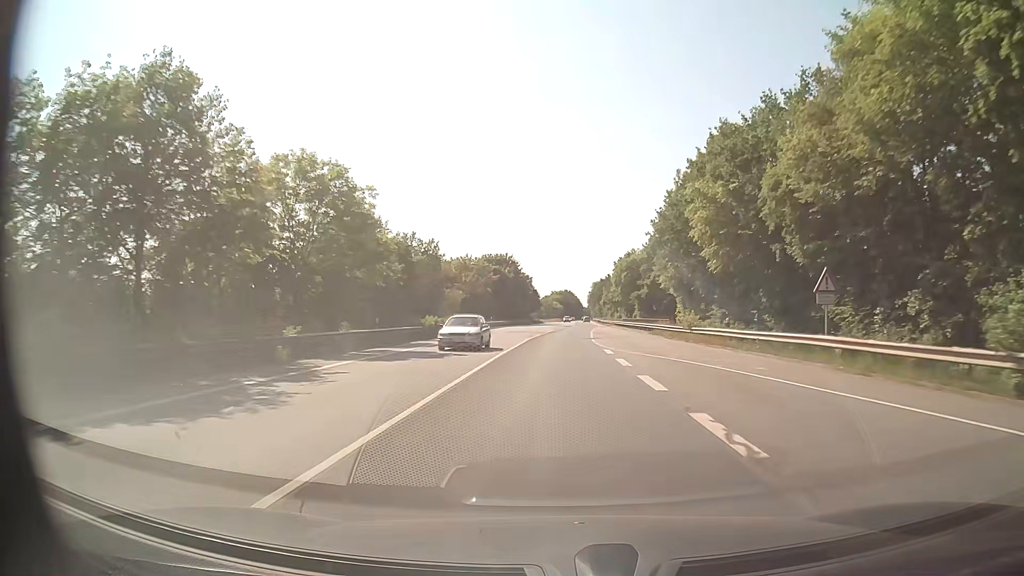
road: secondary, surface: asphalt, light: Day
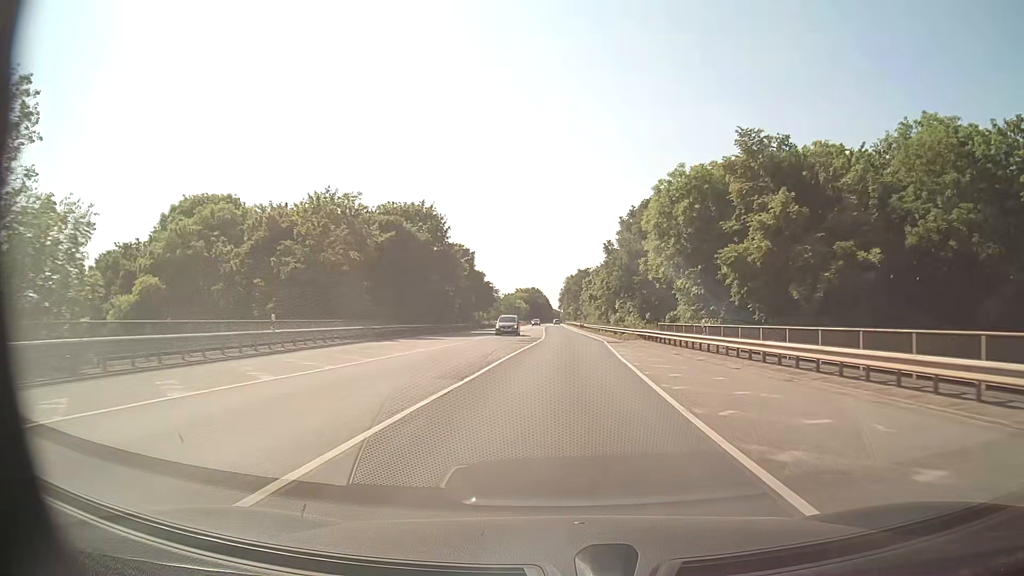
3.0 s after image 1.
(+0.9, +57.5) m; +2°
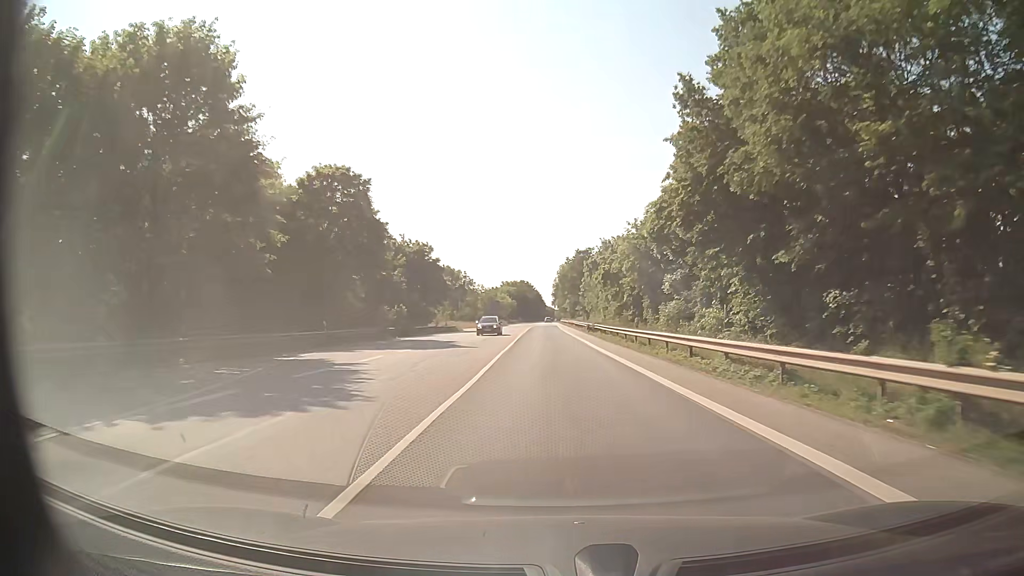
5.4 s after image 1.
(+0.7, +46.0) m; +1°
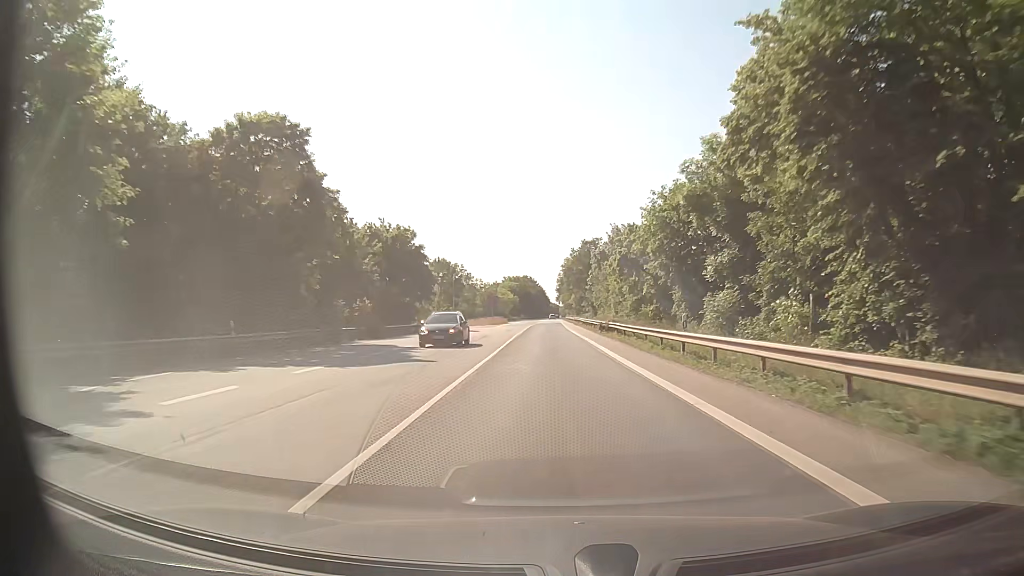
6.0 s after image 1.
(0.0, +11.5) m; -1°
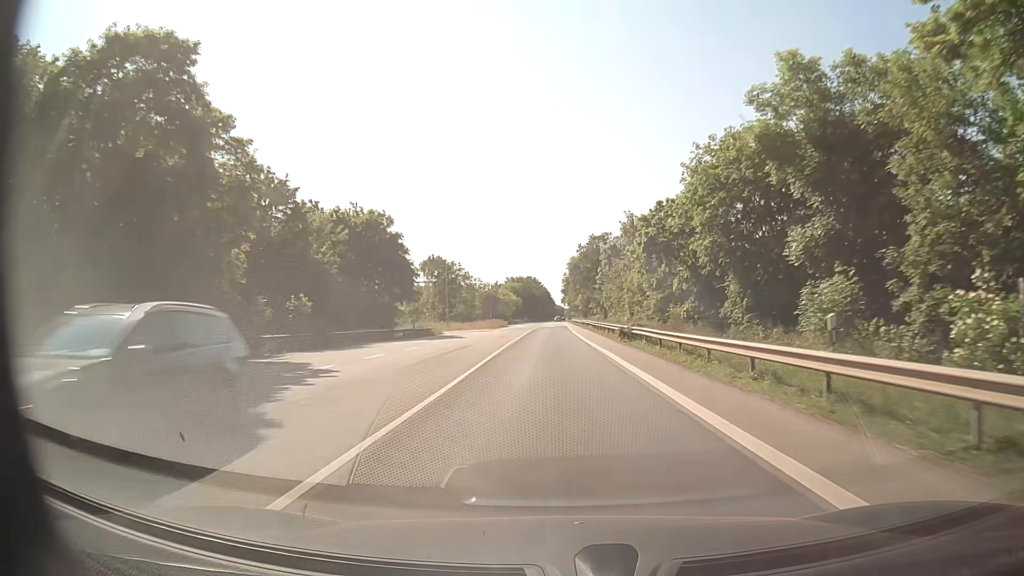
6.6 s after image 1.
(0.0, +11.5) m; 0°
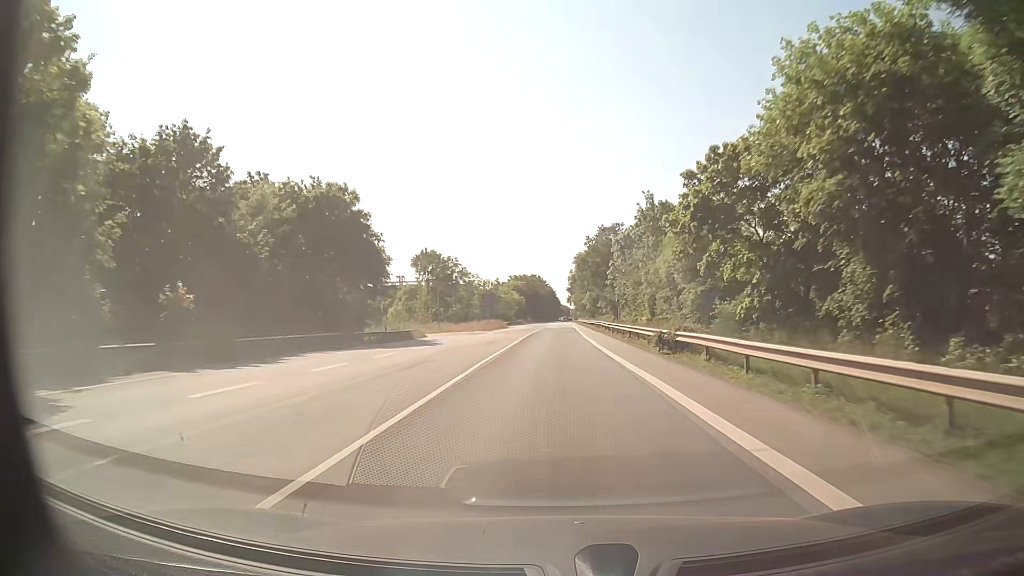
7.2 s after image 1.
(0.0, +11.5) m; 0°
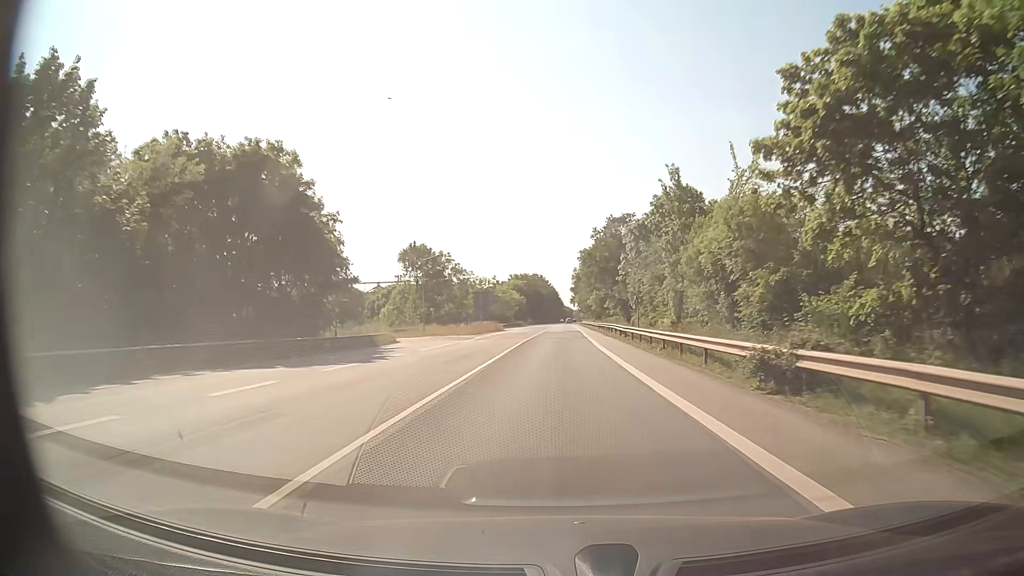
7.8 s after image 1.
(-0.1, +11.5) m; -1°
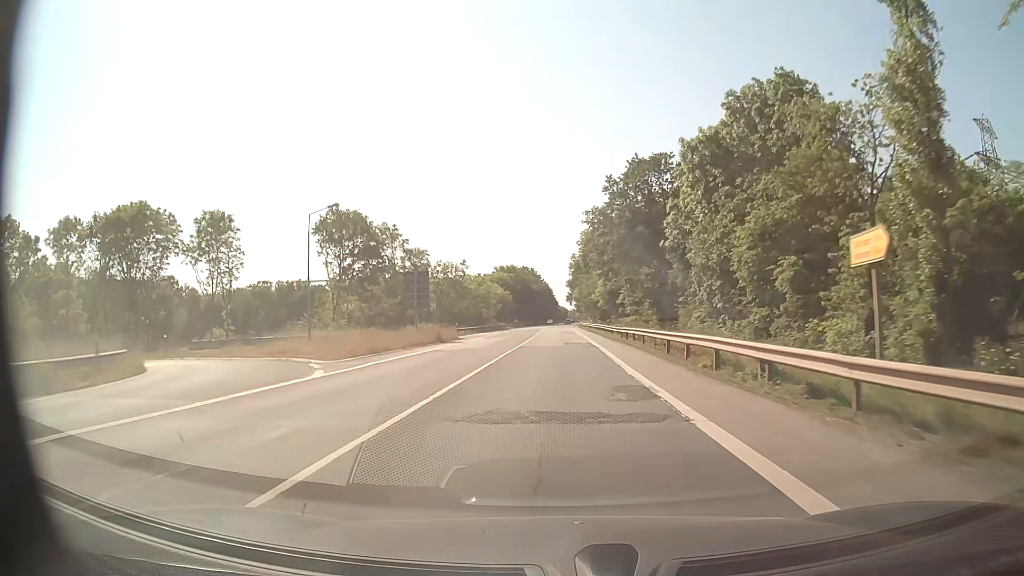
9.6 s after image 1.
(+0.1, +34.4) m; +1°
(0, +10) (0, +20) (0, +30) (0, +40) (0, +50) (0, +60) (0, +70) (0, +80) (0, +90) (0, +100) m
